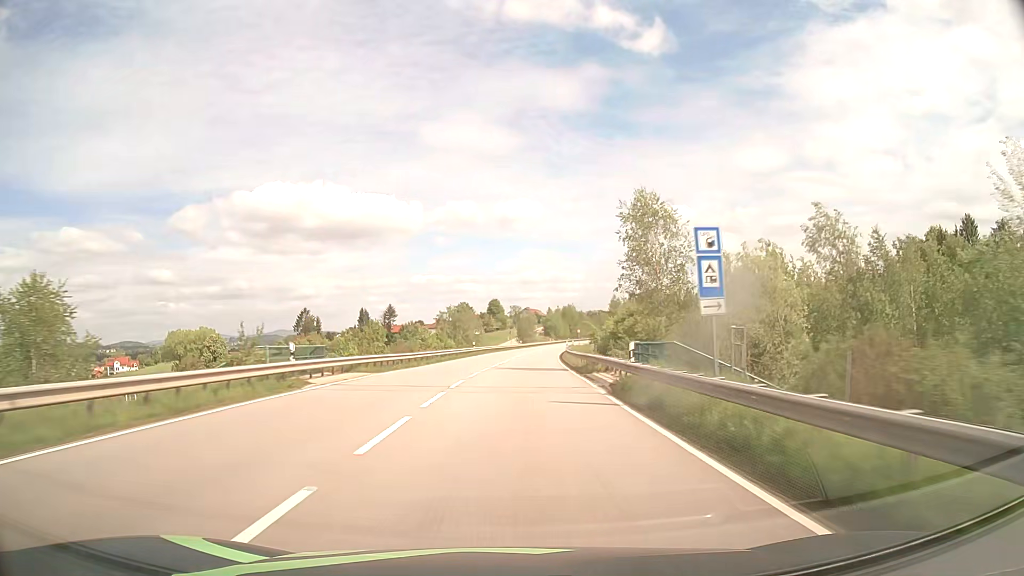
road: primary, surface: asphalt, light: Day
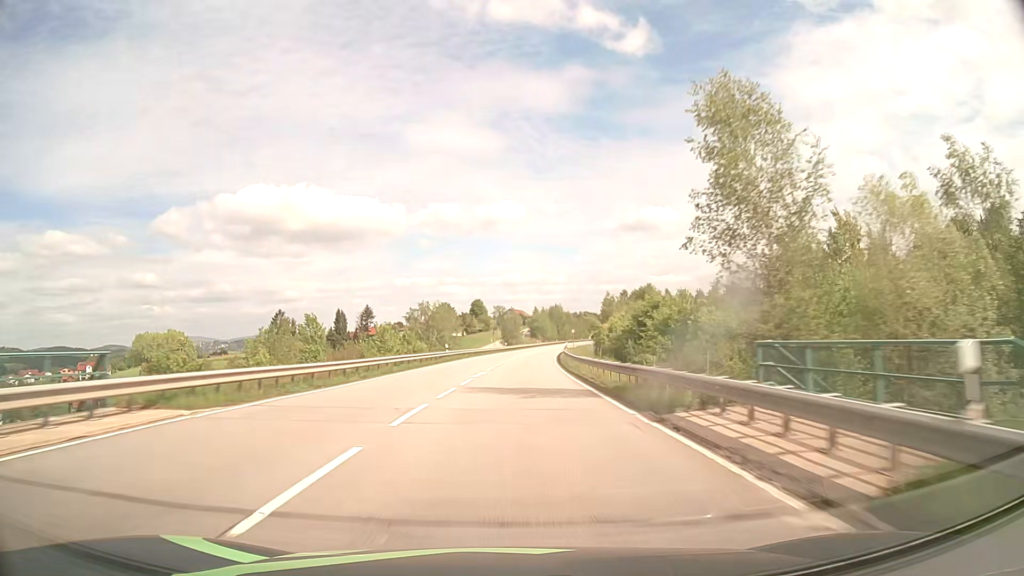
(+0.2, +15.1) m; +1°
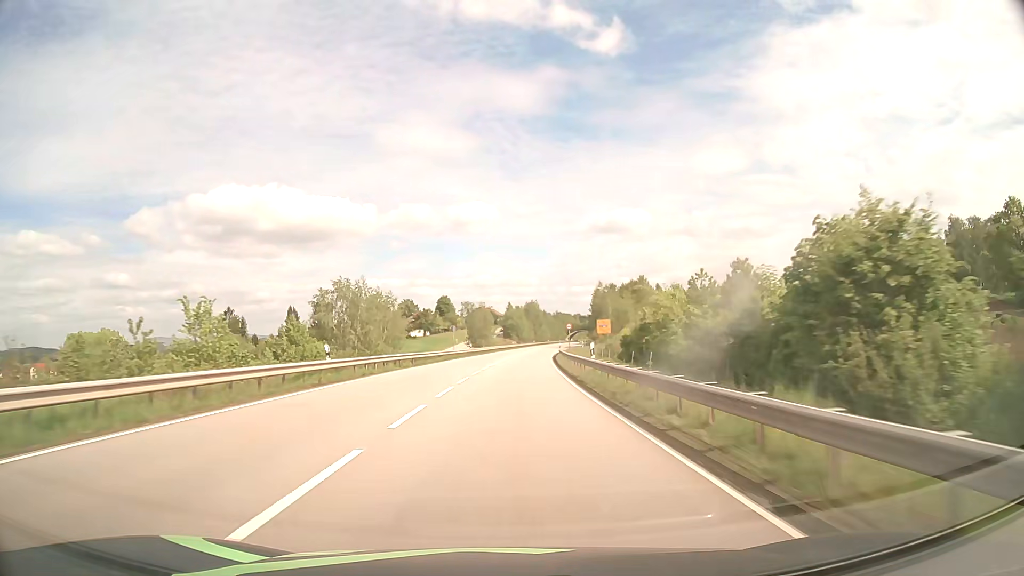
(+0.6, +30.4) m; +2°
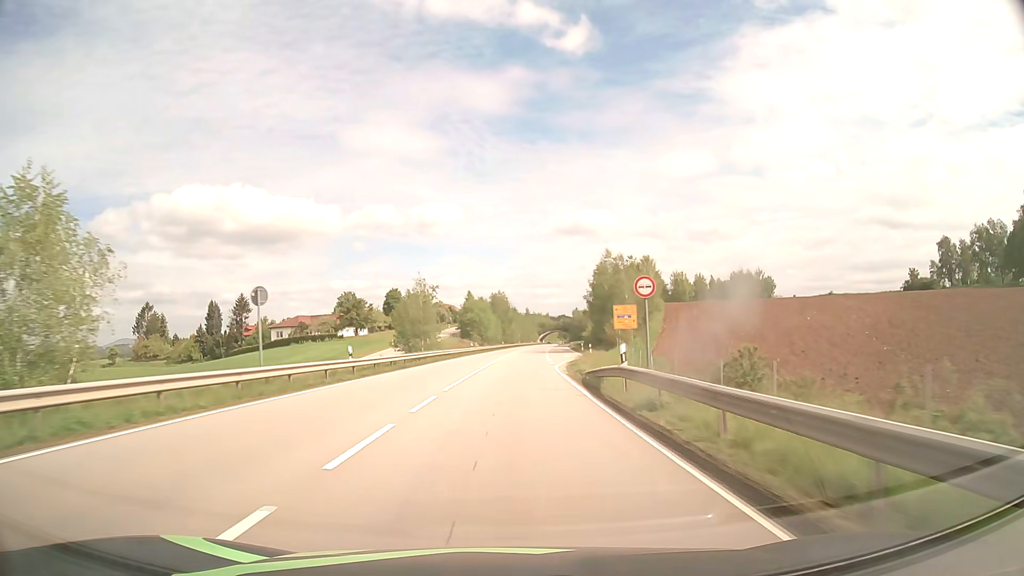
(+1.2, +45.8) m; +3°
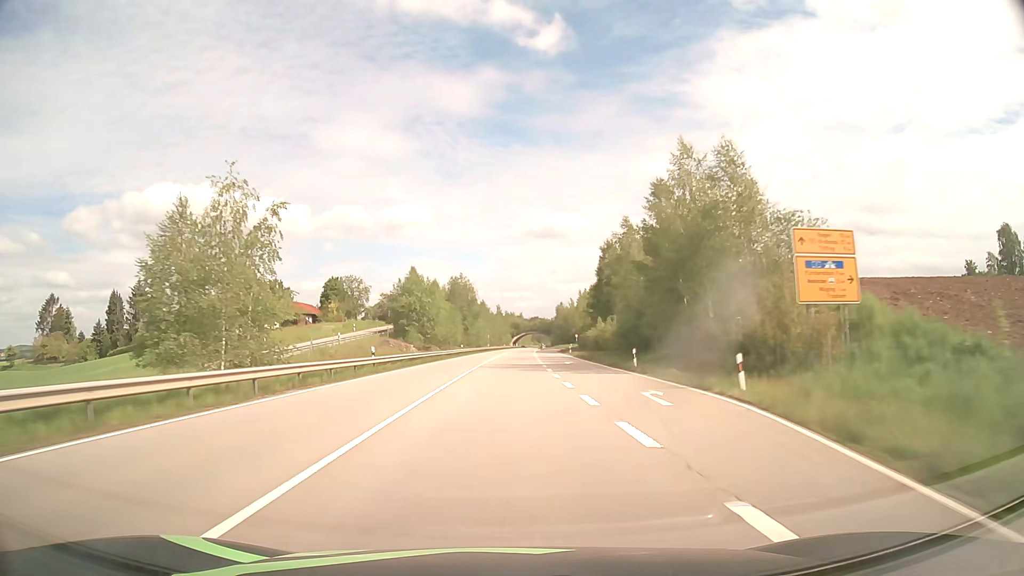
(+1.3, +46.3) m; +3°
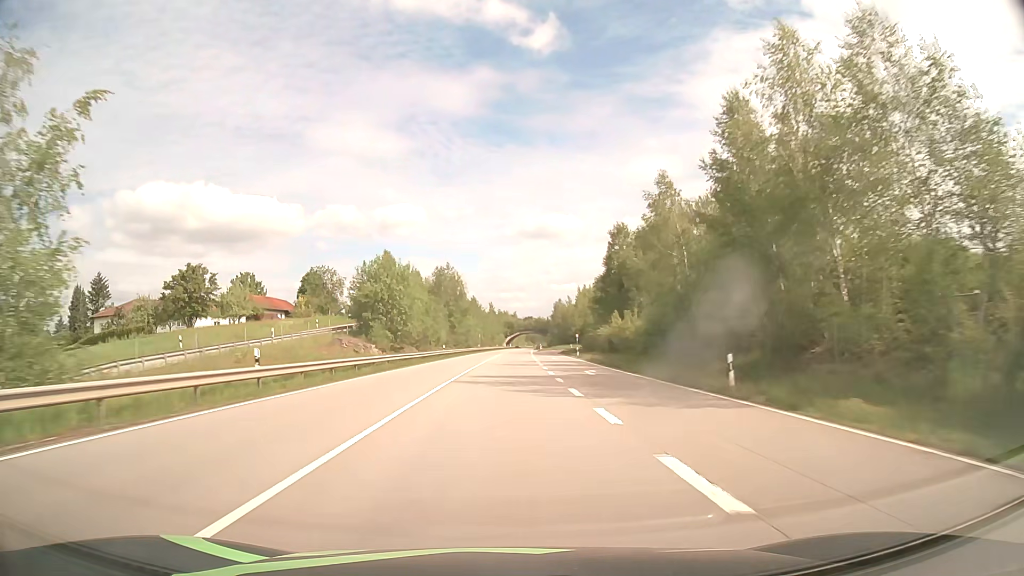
(+0.1, +15.5) m; 0°
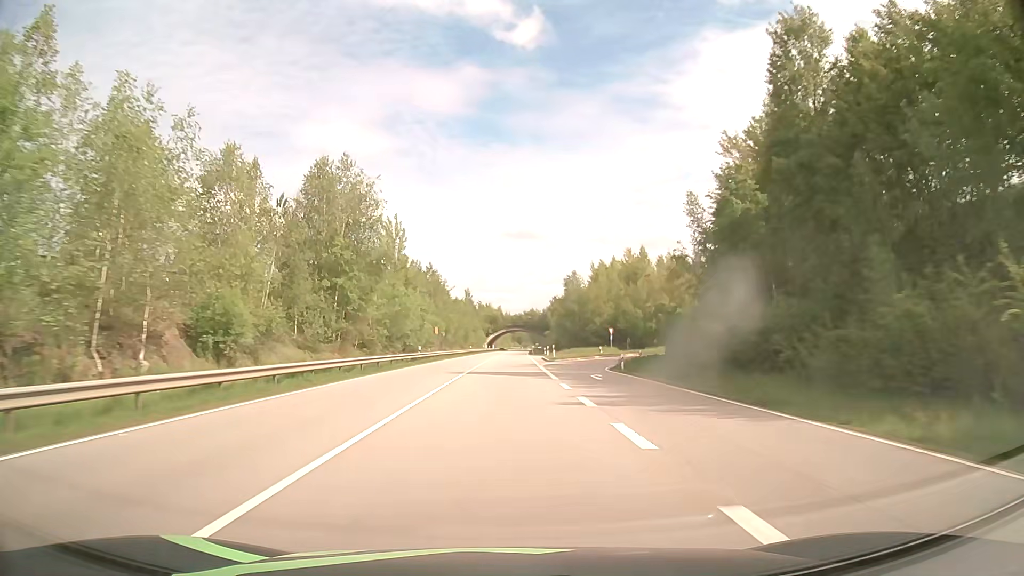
(+0.9, +62.8) m; +1°
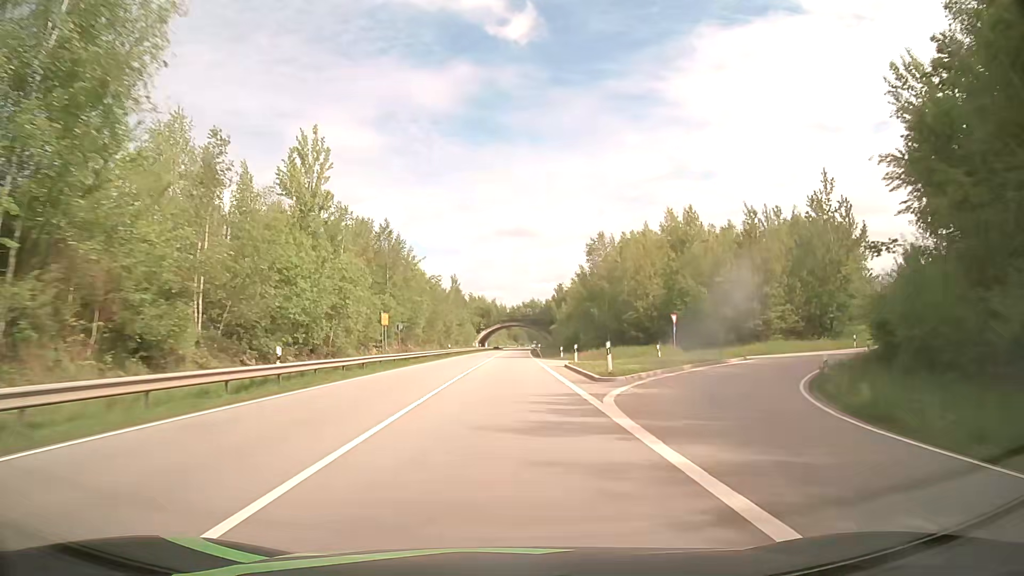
(+0.1, +31.8) m; 0°
(0, +10) (0, +20) (0, +30) (0, +40) (0, +50) (0, +60) (+1, +70) (+1, +80) (+1, +90) (+1, +100) m
